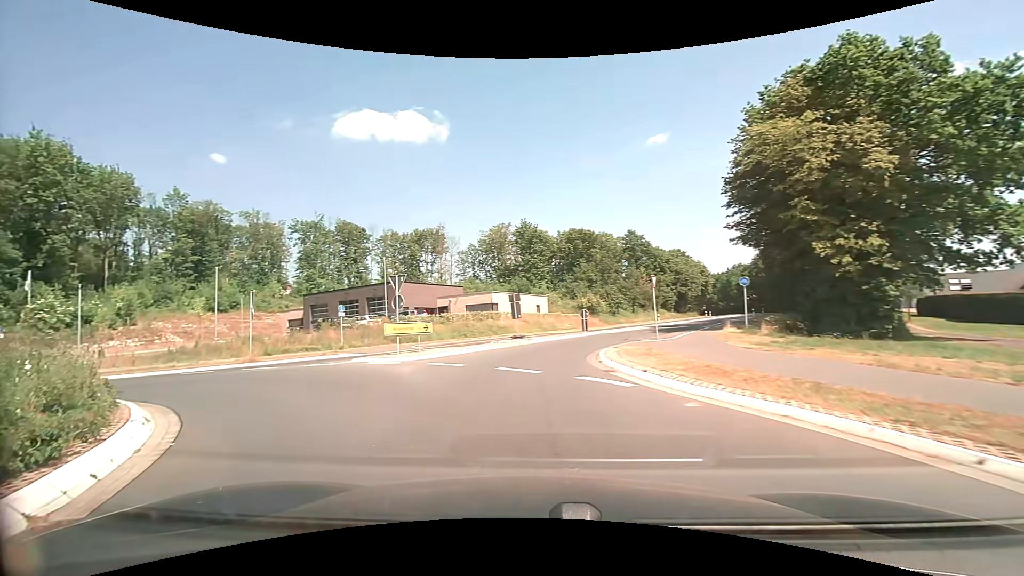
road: secondary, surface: asphalt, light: Day
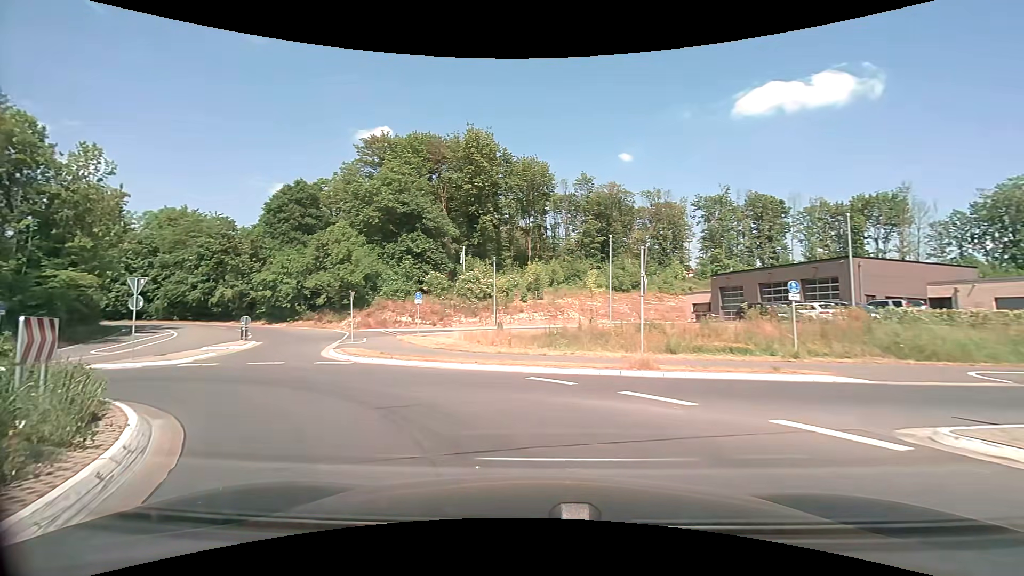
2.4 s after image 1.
(-4.6, +11.4) m; -44°
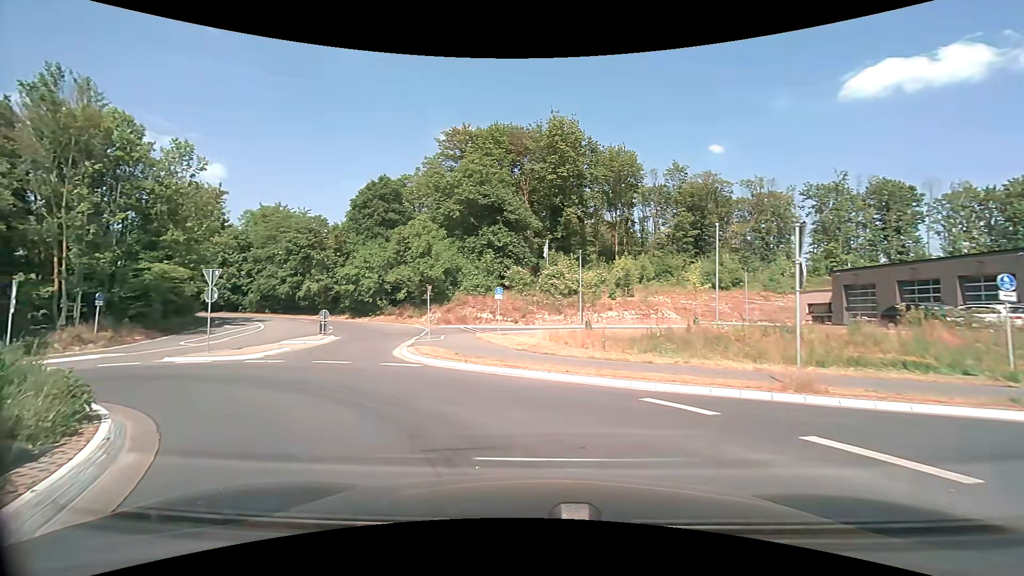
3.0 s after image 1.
(-0.2, +2.8) m; -8°
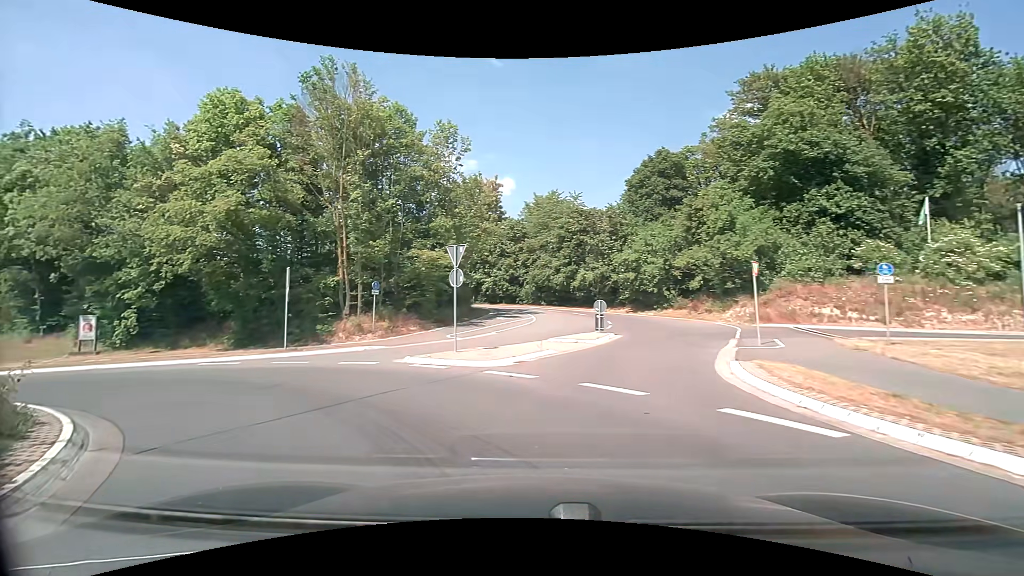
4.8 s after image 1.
(-2.3, +8.1) m; -32°
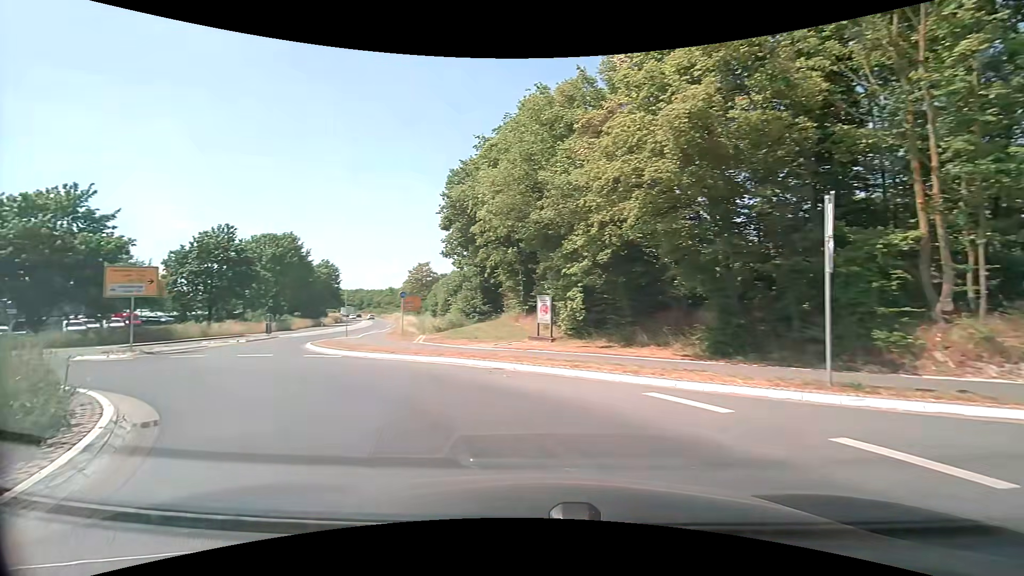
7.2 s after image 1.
(-5.0, +11.0) m; -50°
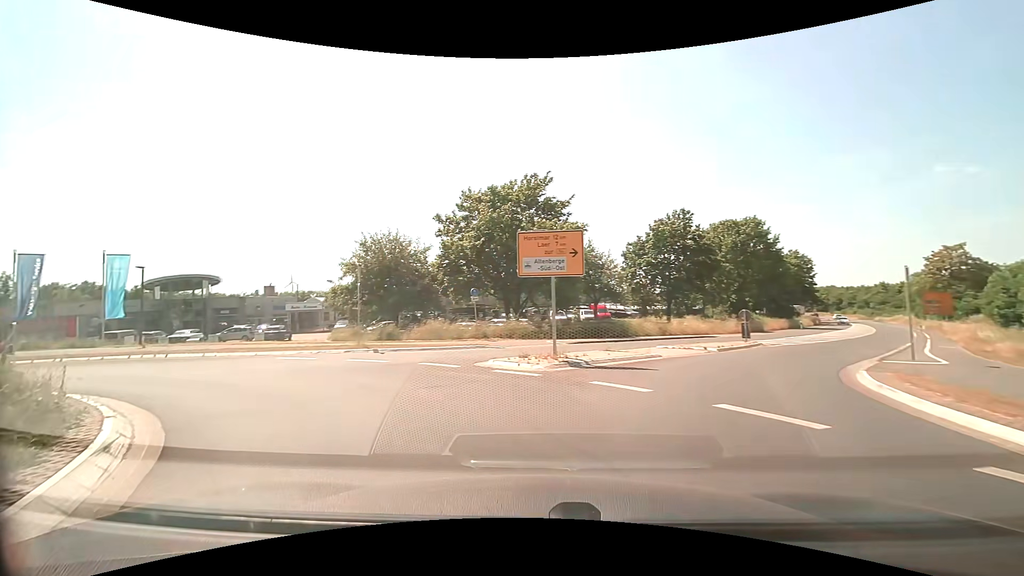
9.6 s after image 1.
(-5.5, +11.6) m; -49°
(-3, +9) (-11, +15) (-21, +14) (-28, +7) (-30, -2) (-30, -12) (-32, -22) (-37, -31) (-42, -39) (-48, -48) m
